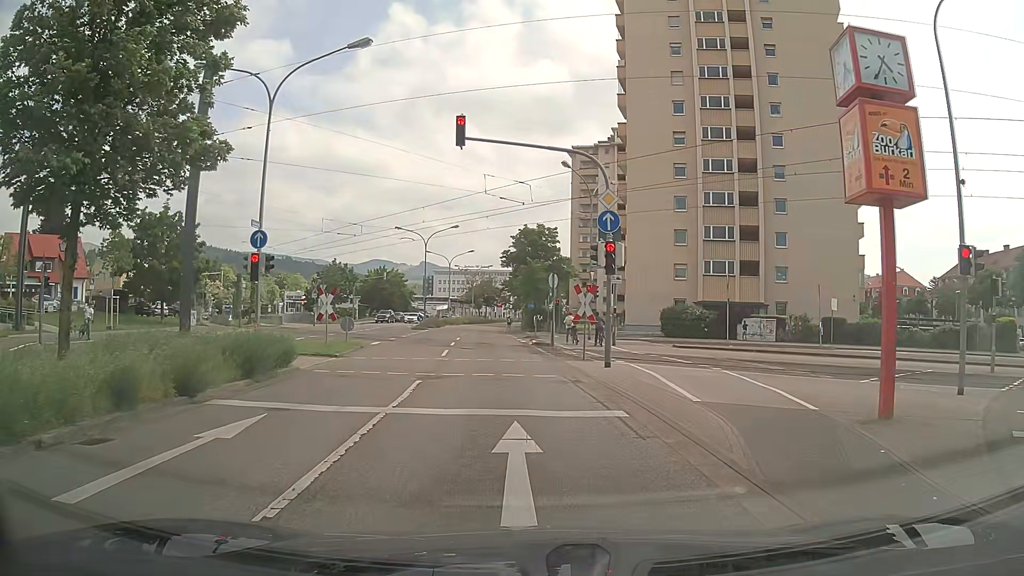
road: secondary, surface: asphalt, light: Day
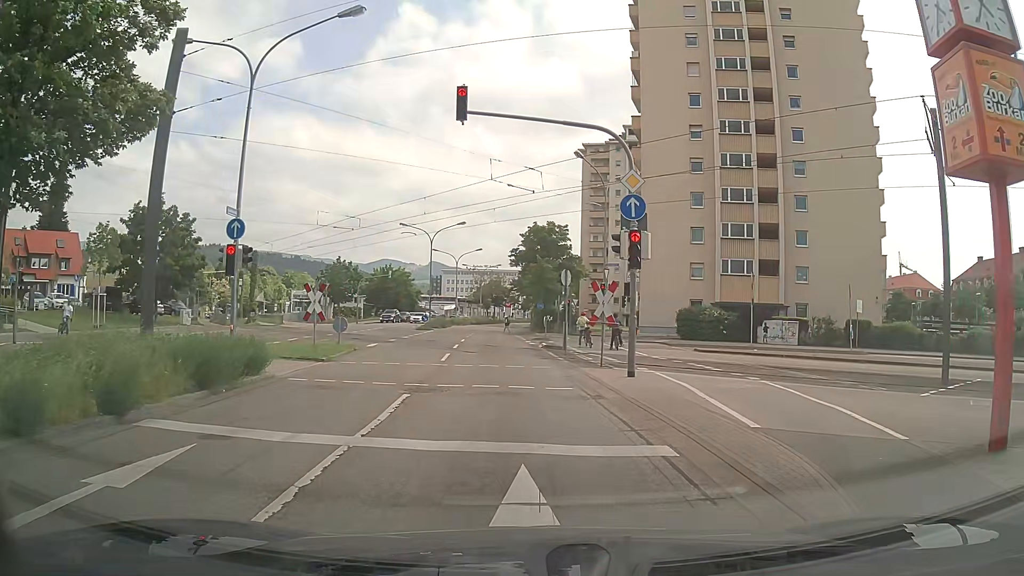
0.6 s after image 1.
(0.0, +2.4) m; -1°
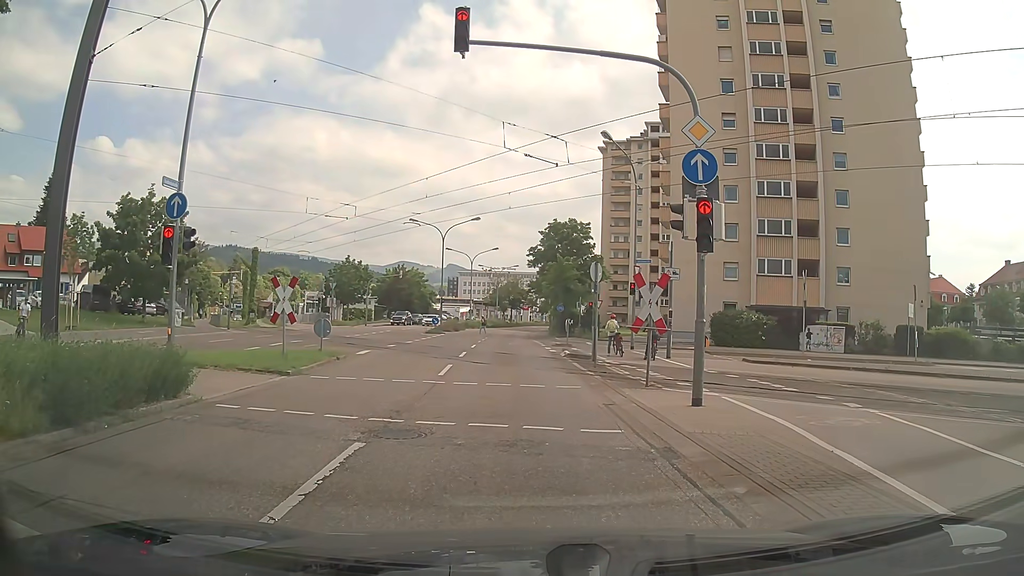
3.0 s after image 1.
(0.0, +4.1) m; -1°
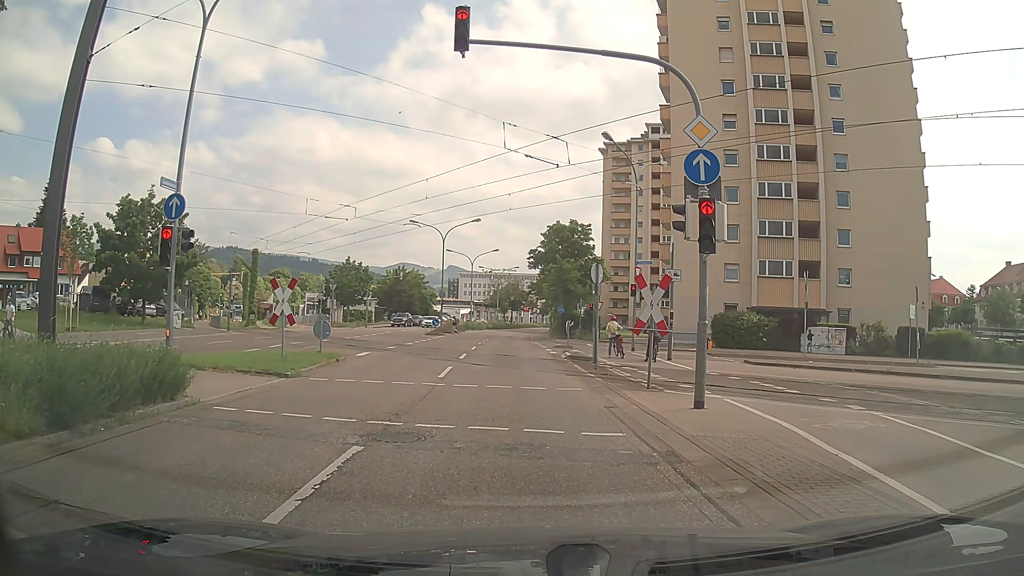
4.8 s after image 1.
(0.0, +0.2) m; 0°
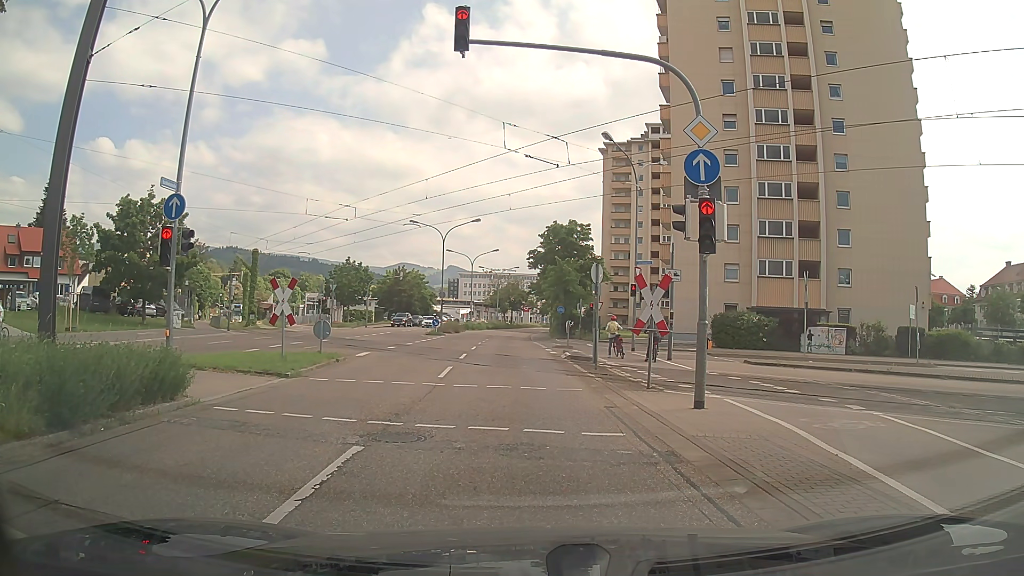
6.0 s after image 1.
(0.0, 0.0) m; 0°
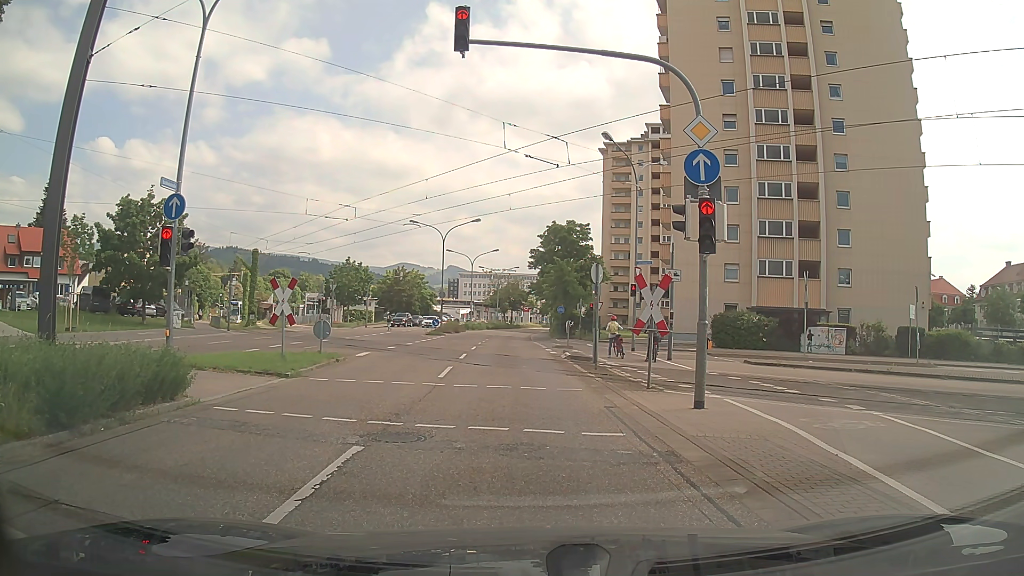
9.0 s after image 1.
(0.0, 0.0) m; 0°
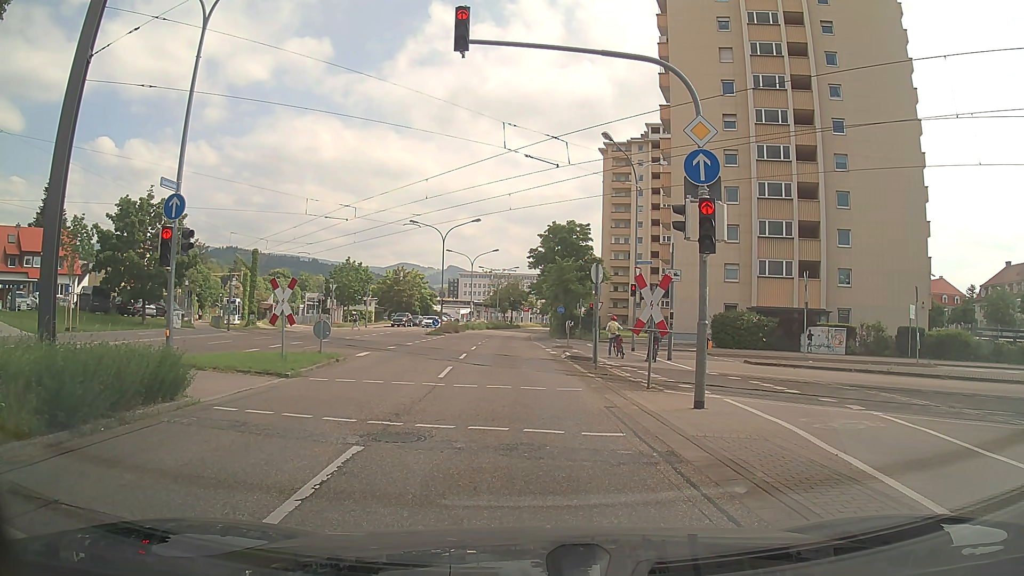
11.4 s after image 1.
(0.0, 0.0) m; 0°
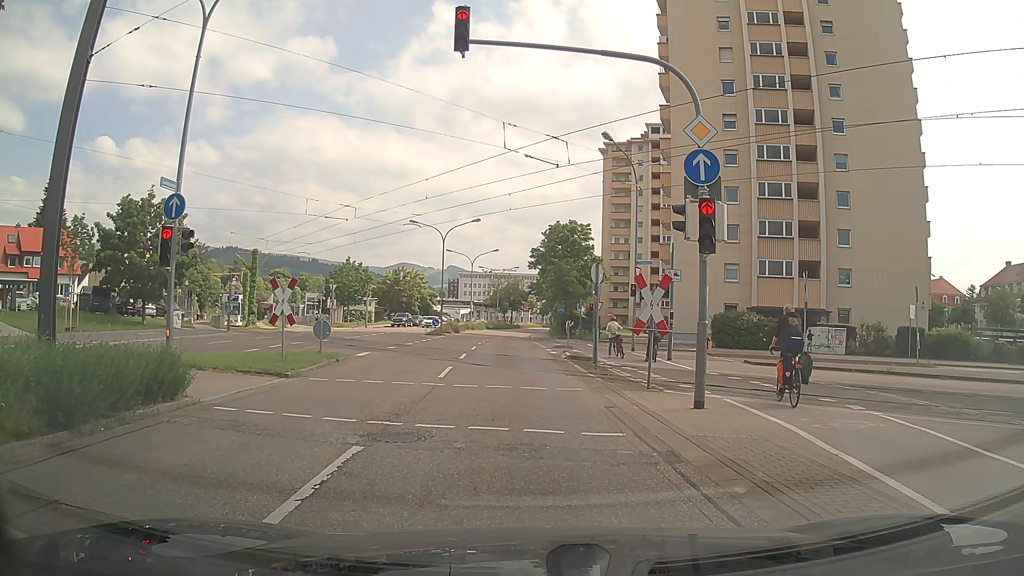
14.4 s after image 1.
(0.0, 0.0) m; 0°
